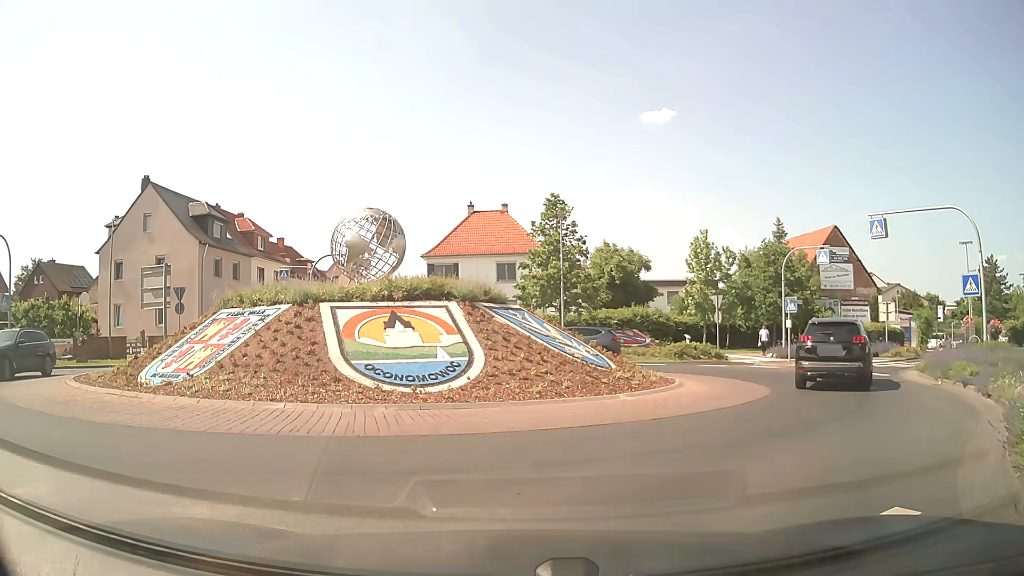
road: unclassified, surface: asphalt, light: Day
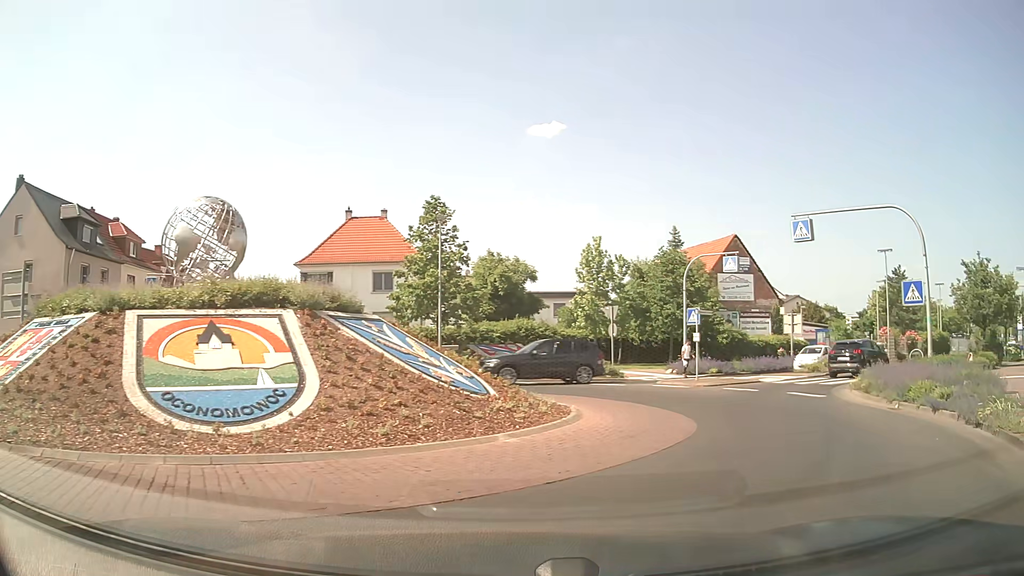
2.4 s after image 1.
(+0.1, +3.6) m; +7°
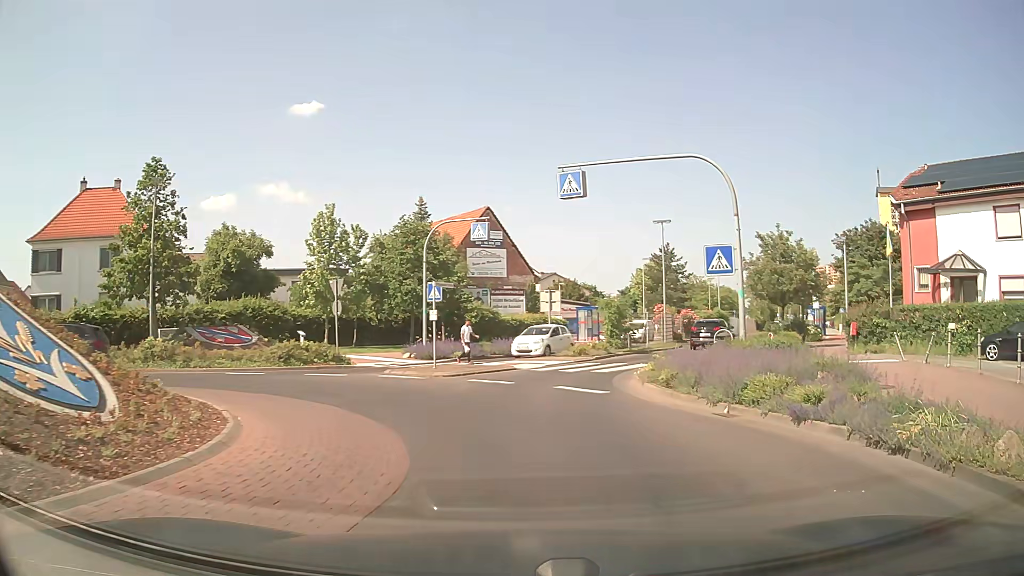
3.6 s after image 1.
(+1.0, +4.7) m; +22°
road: secondary
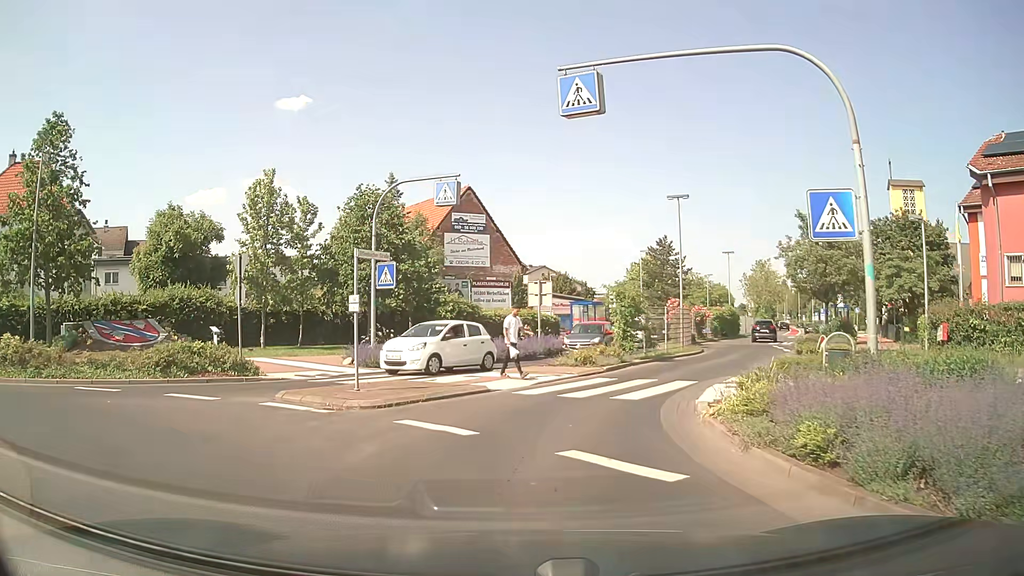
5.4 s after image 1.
(+0.1, +7.7) m; +1°
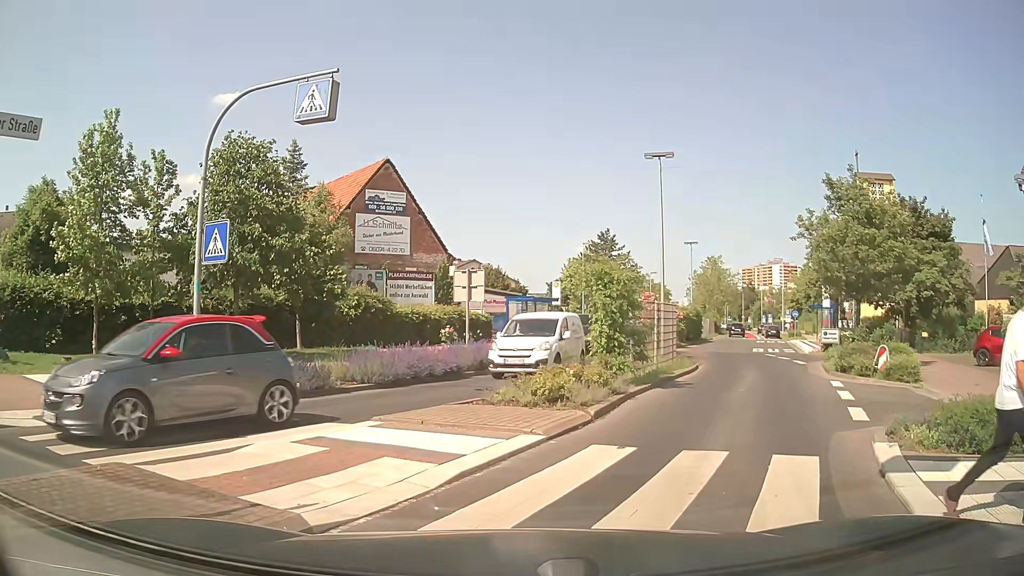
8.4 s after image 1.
(0.0, +8.7) m; +5°
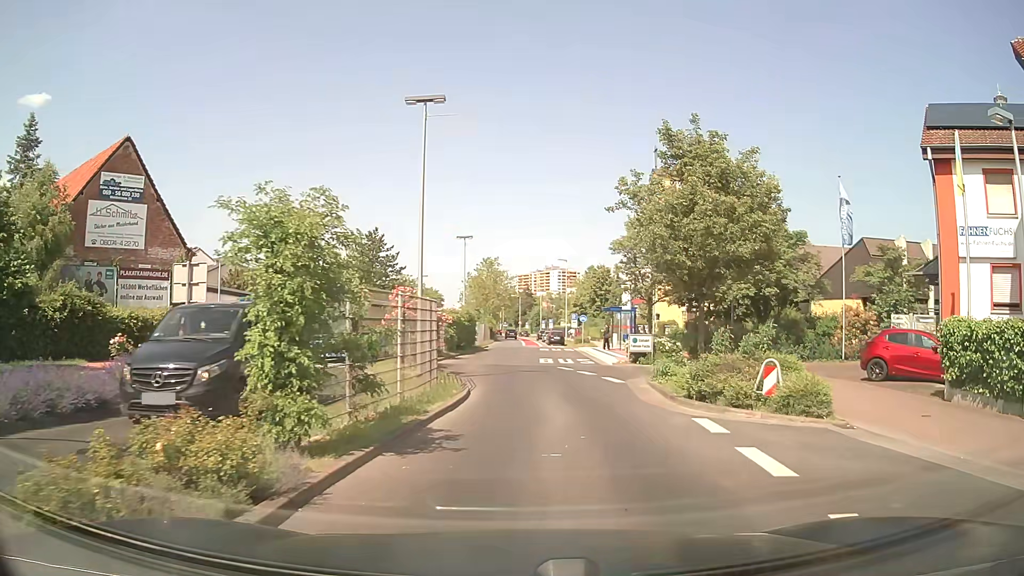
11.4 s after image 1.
(+1.3, +7.3) m; +19°
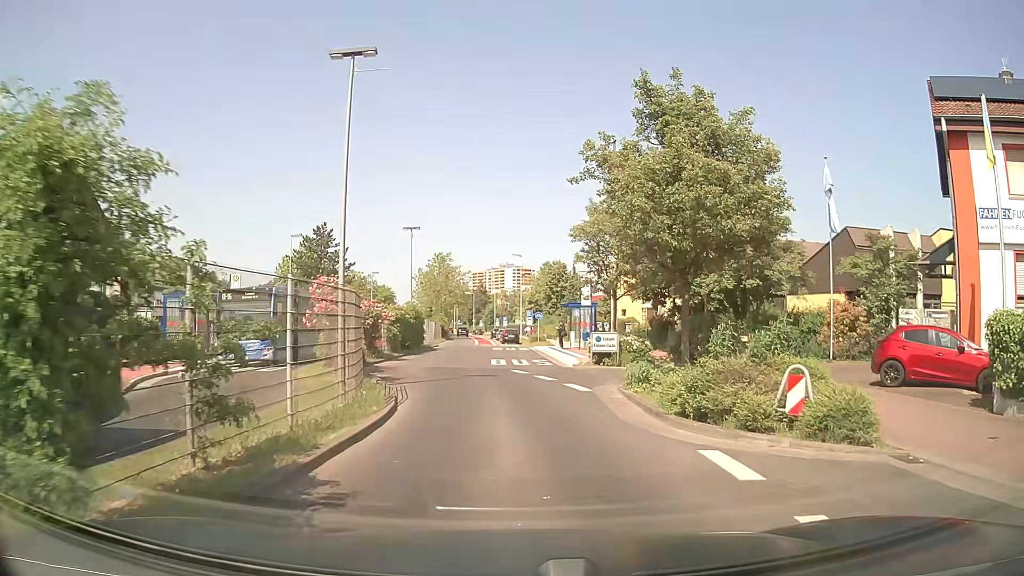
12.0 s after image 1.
(+0.1, +3.4) m; +4°
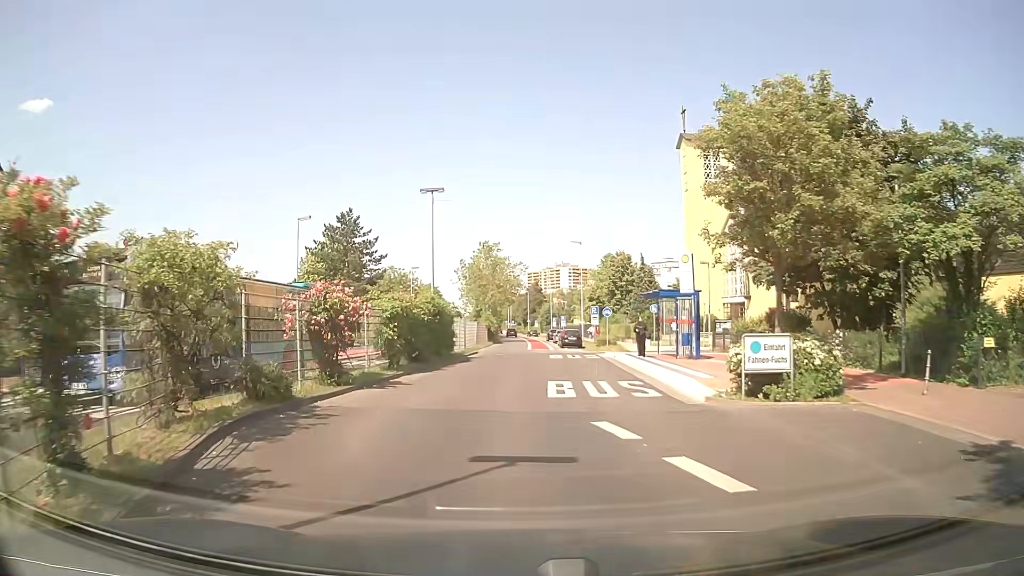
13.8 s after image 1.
(-0.4, +12.7) m; -5°
(0, +10) (0, +20) (0, +30) (0, +40) (0, +50) (0, +60) (0, +70) (0, +80) (0, +90) (0, +100) m
